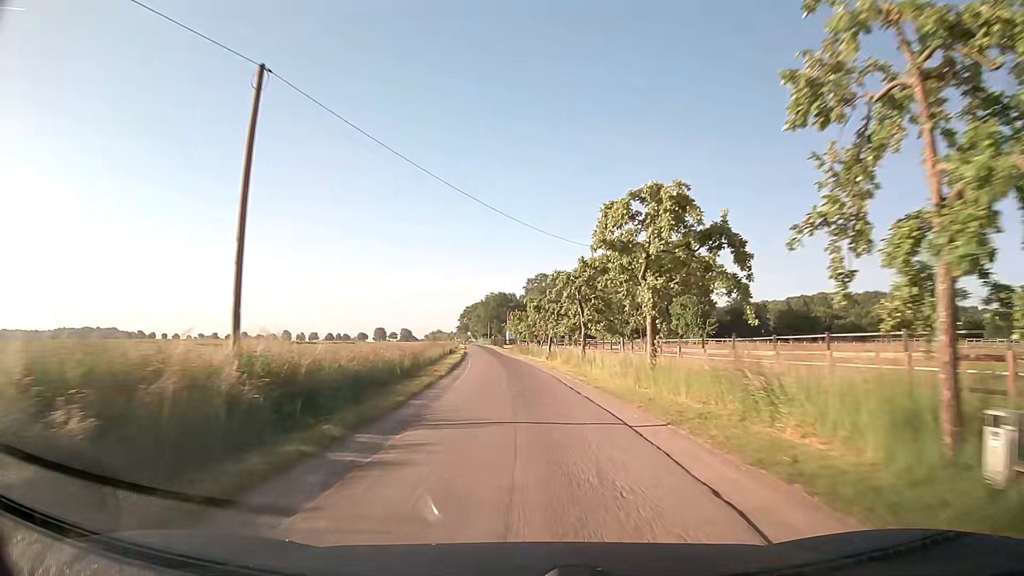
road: unclassified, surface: asphalt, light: Day
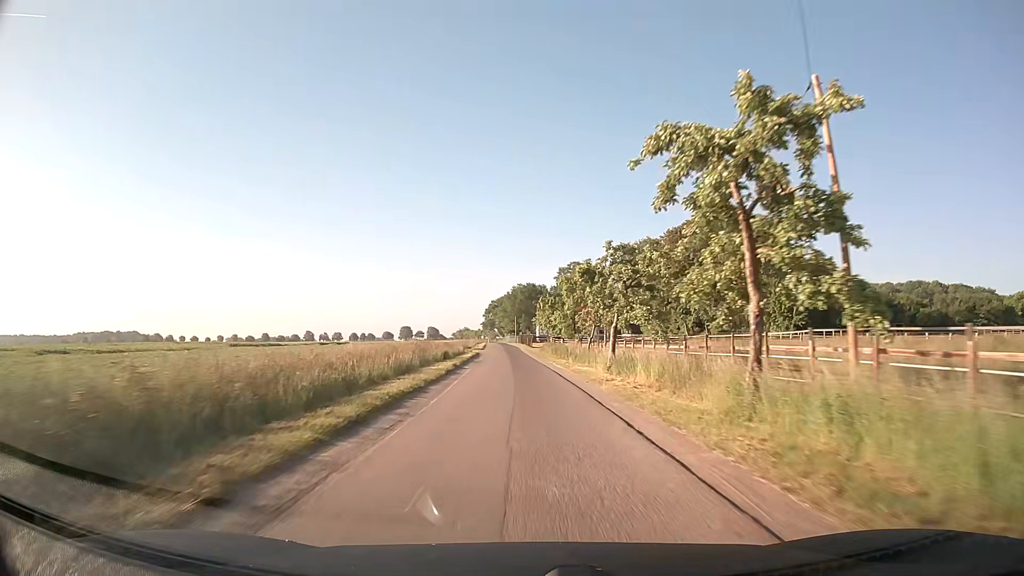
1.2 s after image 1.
(-0.5, +23.0) m; -3°
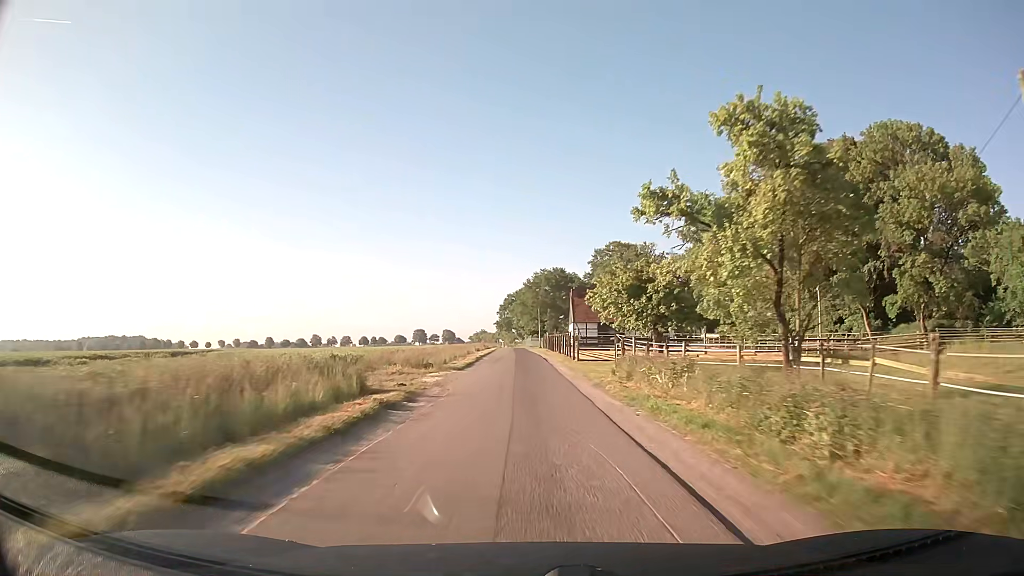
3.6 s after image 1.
(-1.1, +44.9) m; -2°
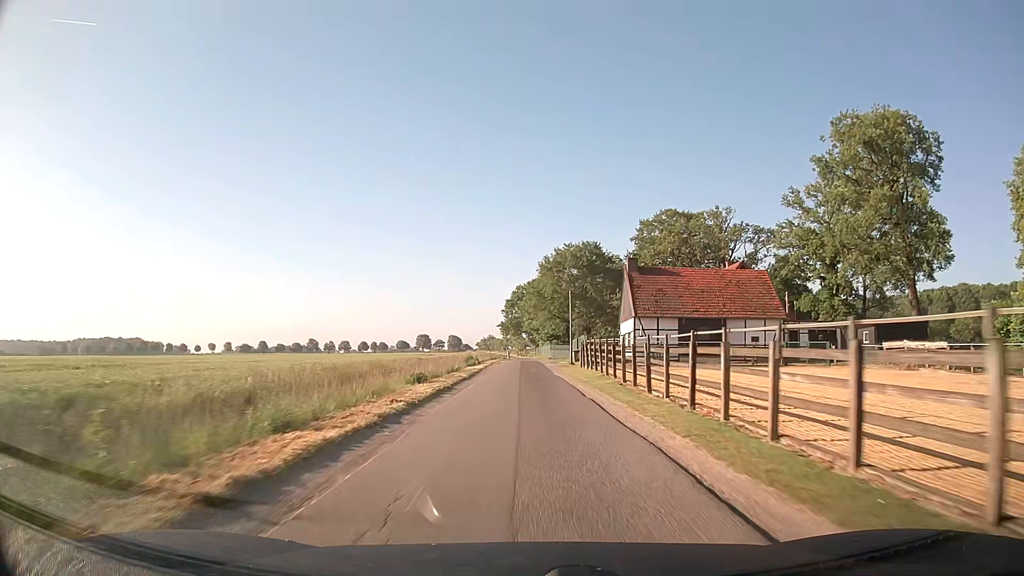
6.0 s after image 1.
(-0.8, +44.3) m; -1°
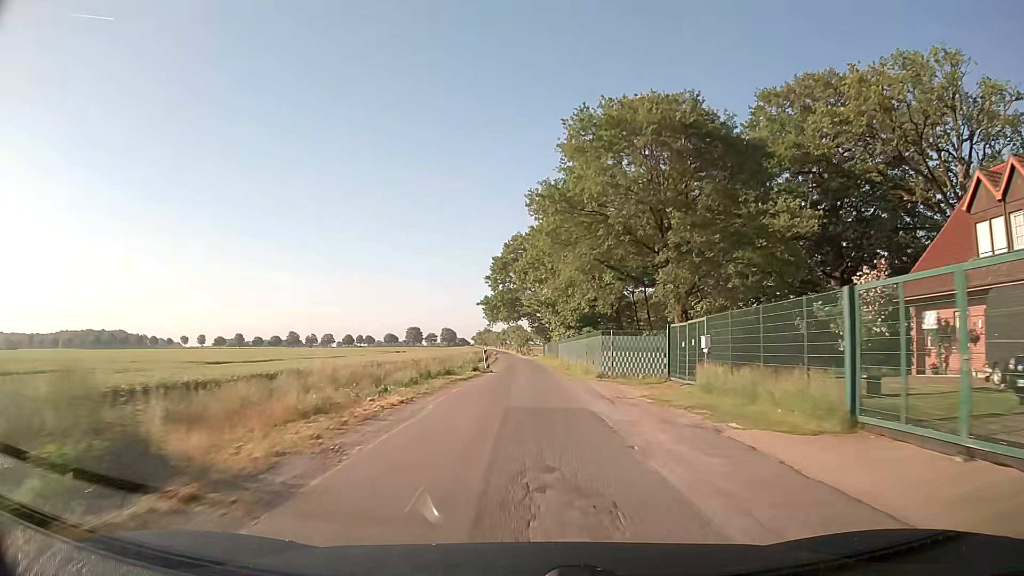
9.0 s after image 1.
(-0.3, +54.6) m; 0°
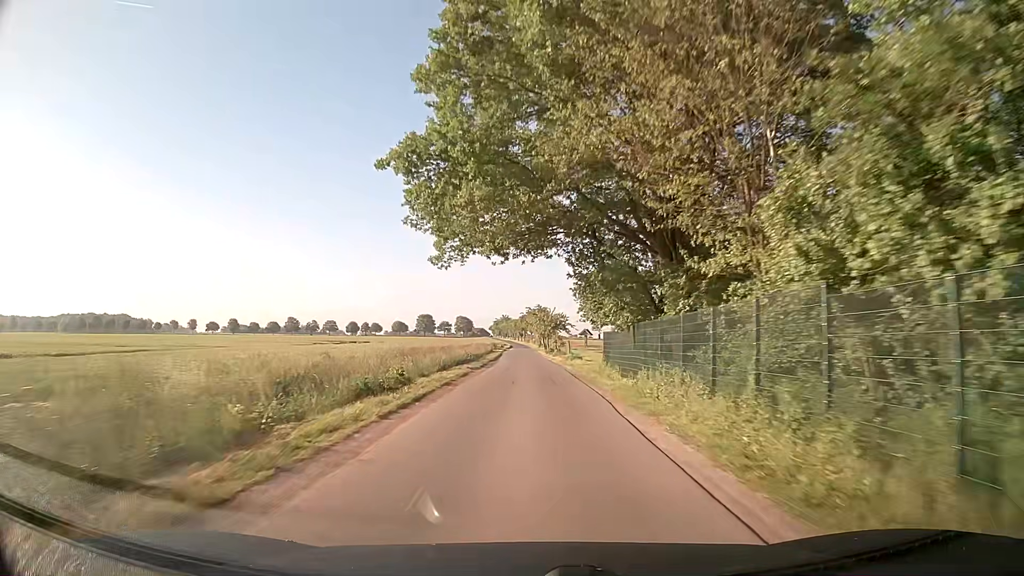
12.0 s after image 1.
(-0.5, +53.7) m; -2°
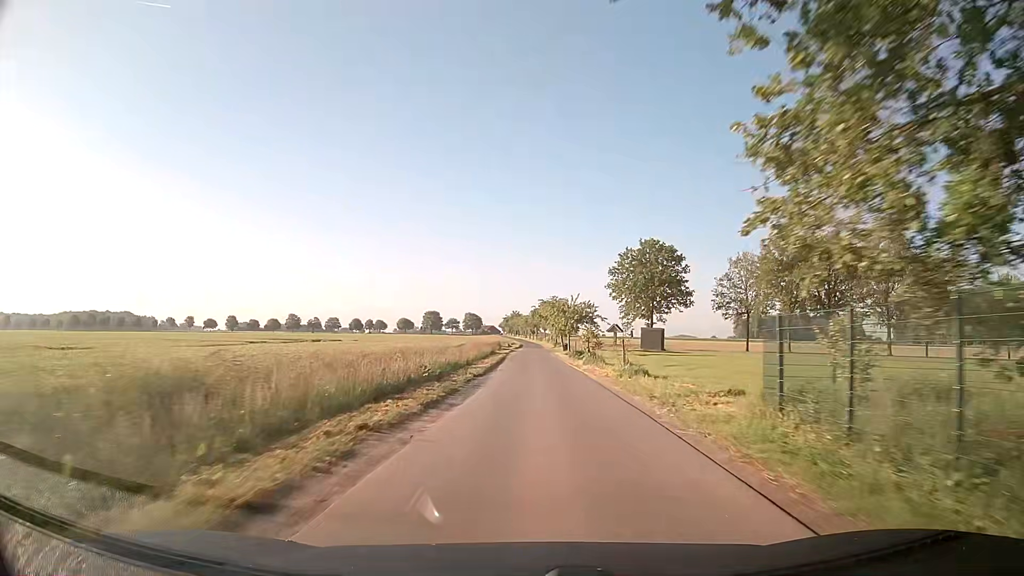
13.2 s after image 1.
(-0.2, +21.8) m; -1°
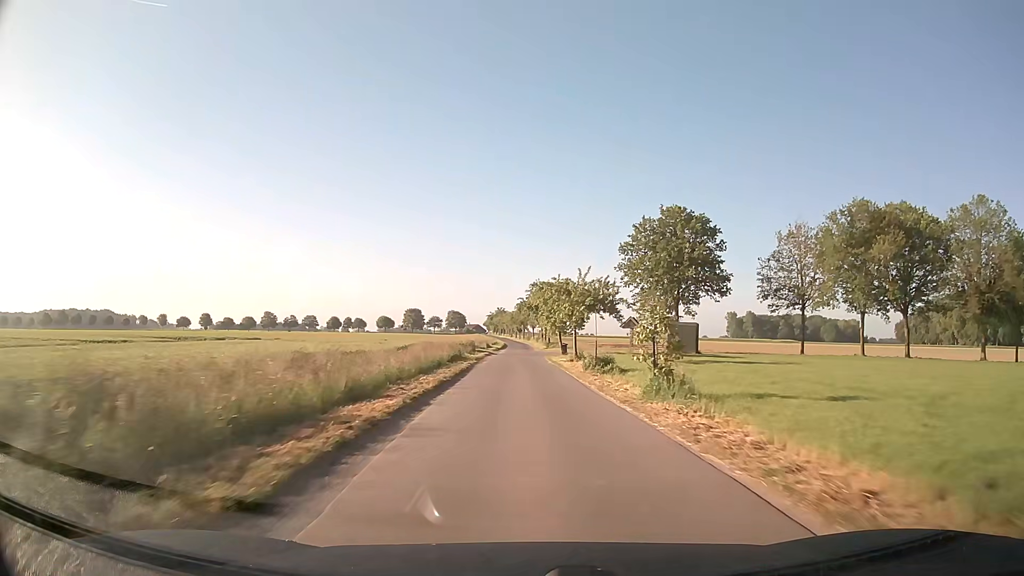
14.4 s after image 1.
(+0.3, +22.0) m; +1°
(0, +10) (0, +20) (0, +30) (0, +40) (-1, +50) (-1, +60) (-1, +70) (-1, +80) (-1, +90) (-2, +100) m
